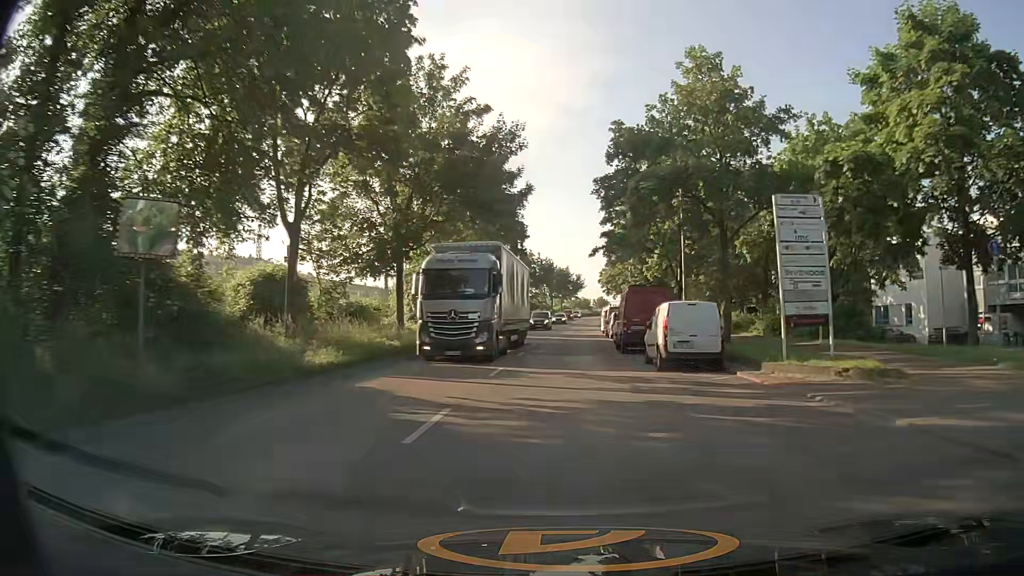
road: secondary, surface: asphalt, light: Day
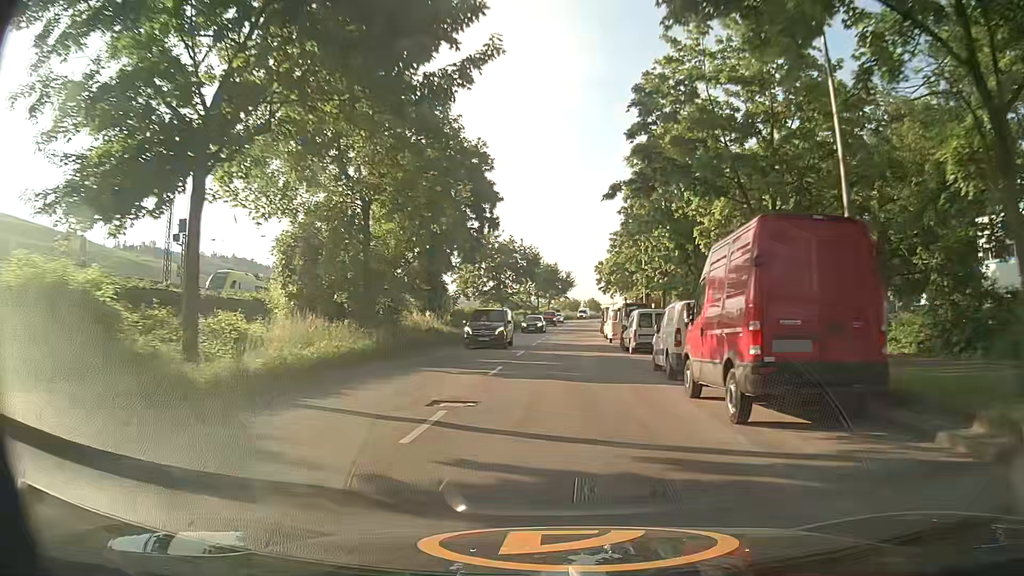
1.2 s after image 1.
(+0.2, +18.0) m; +1°
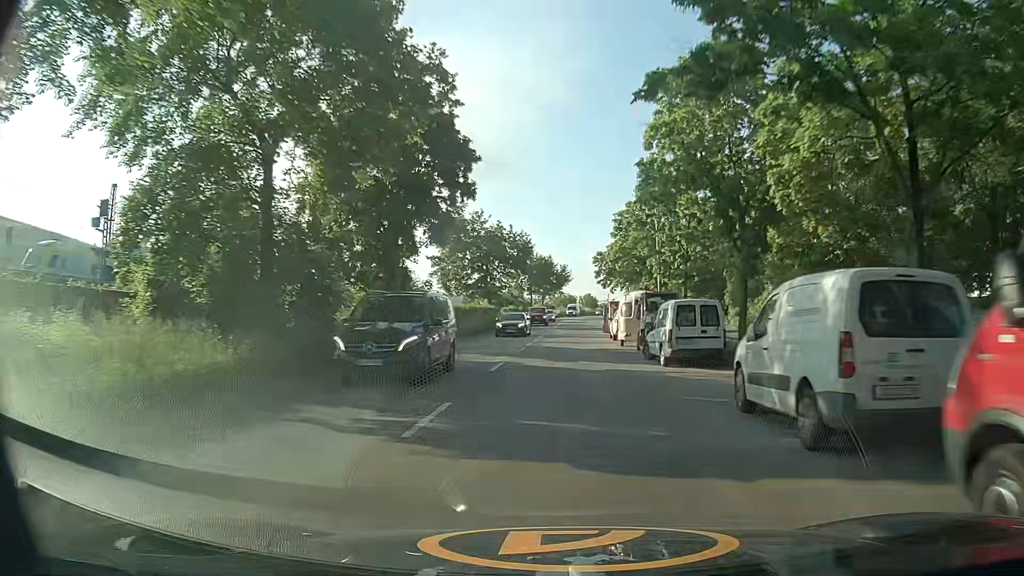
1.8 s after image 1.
(+0.1, +8.9) m; +1°
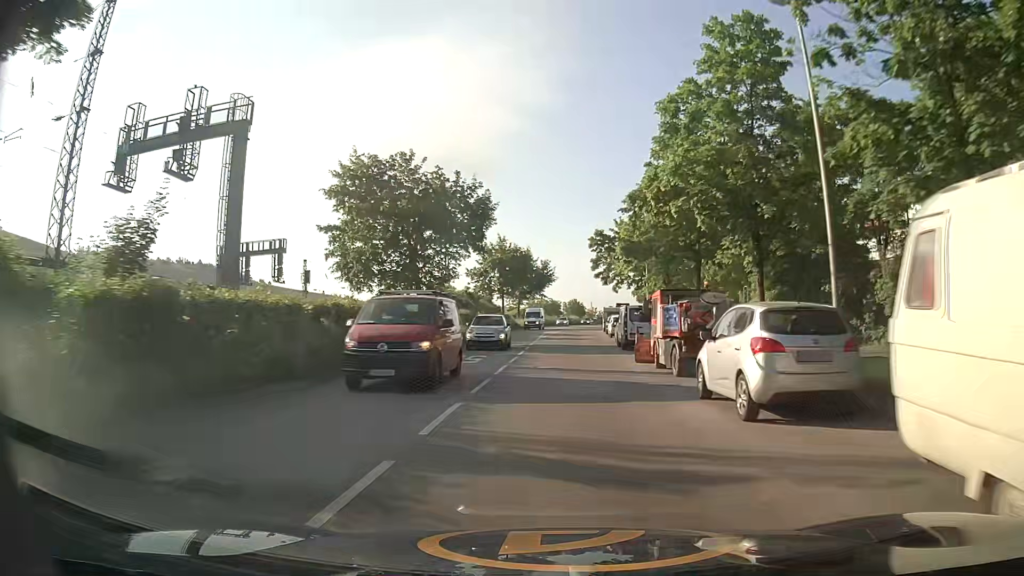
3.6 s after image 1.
(+0.3, +26.5) m; +2°
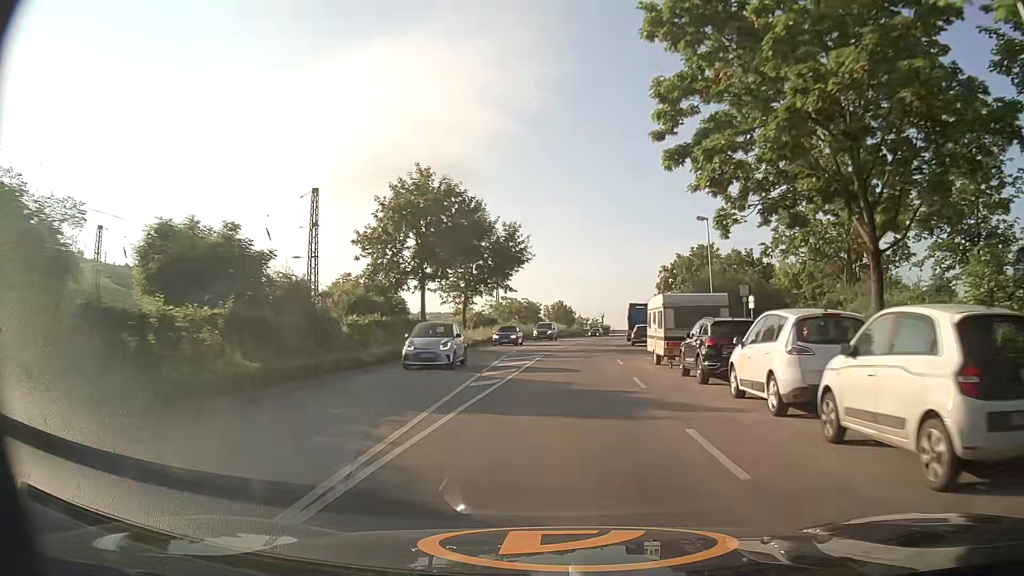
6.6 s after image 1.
(+0.3, +43.2) m; 0°
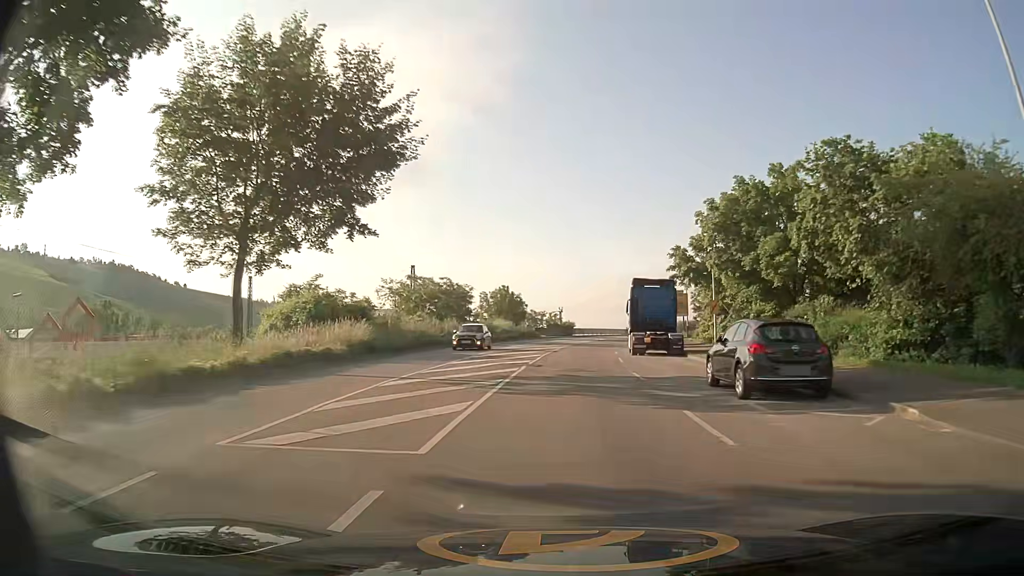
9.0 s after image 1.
(+1.4, +34.9) m; +4°
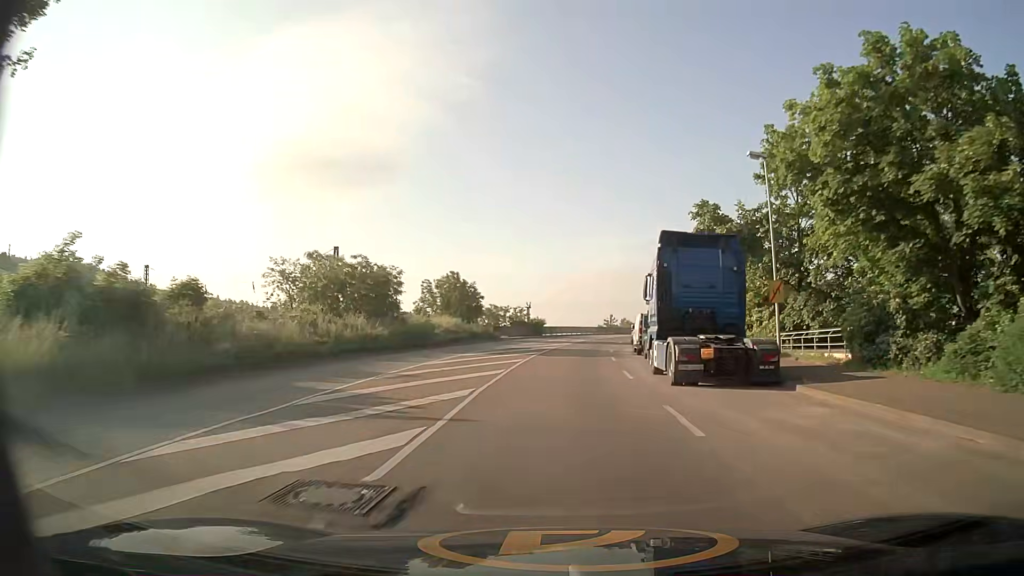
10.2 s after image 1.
(+0.5, +17.5) m; +3°
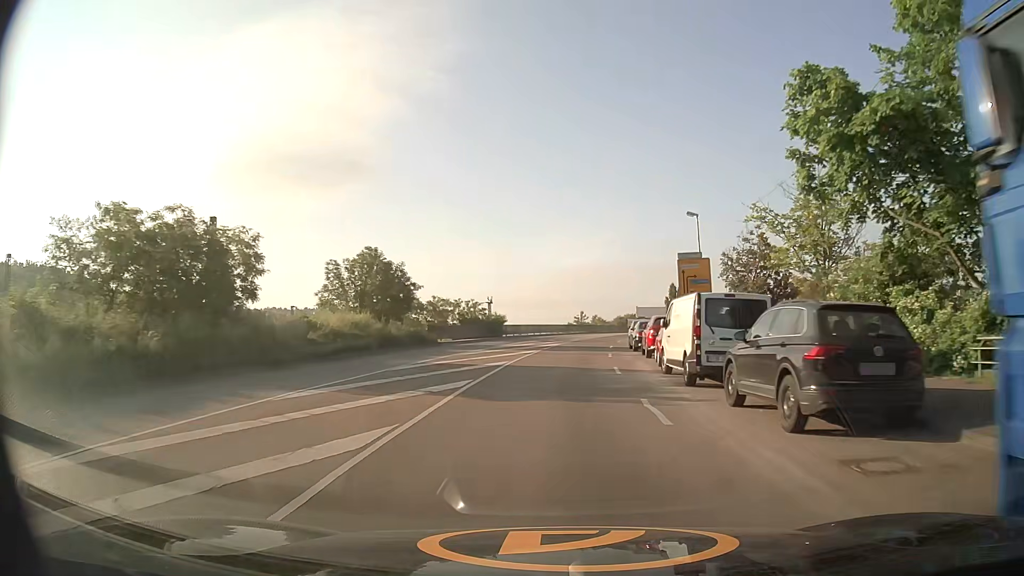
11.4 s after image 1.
(+0.4, +17.6) m; +3°
(0, +10) (0, +20) (+1, +30) (+2, +40) (+3, +50) (+5, +60) (+8, +69) (+11, +79) (+15, +88) (+18, +97) m
